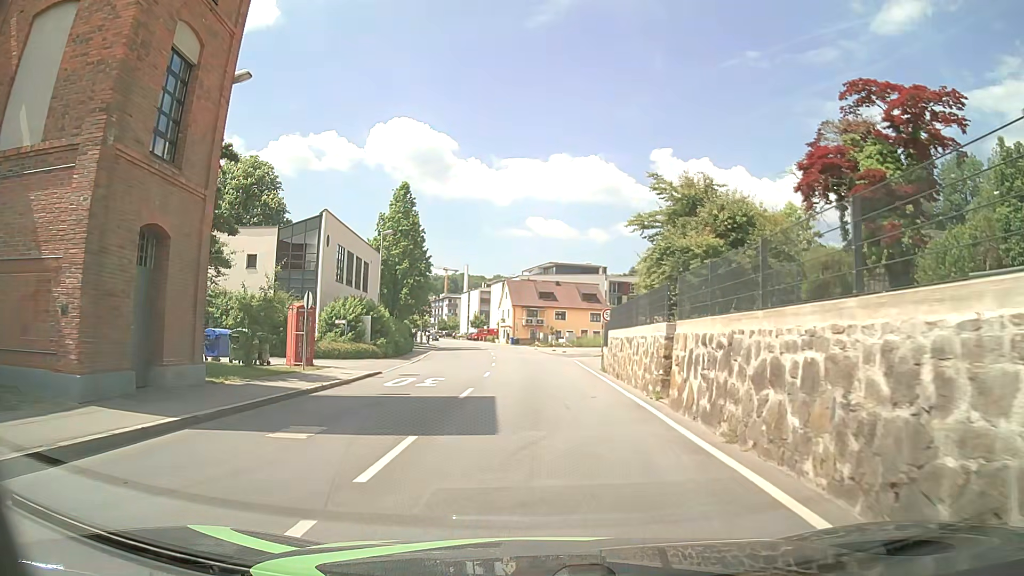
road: tertiary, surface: asphalt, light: Day
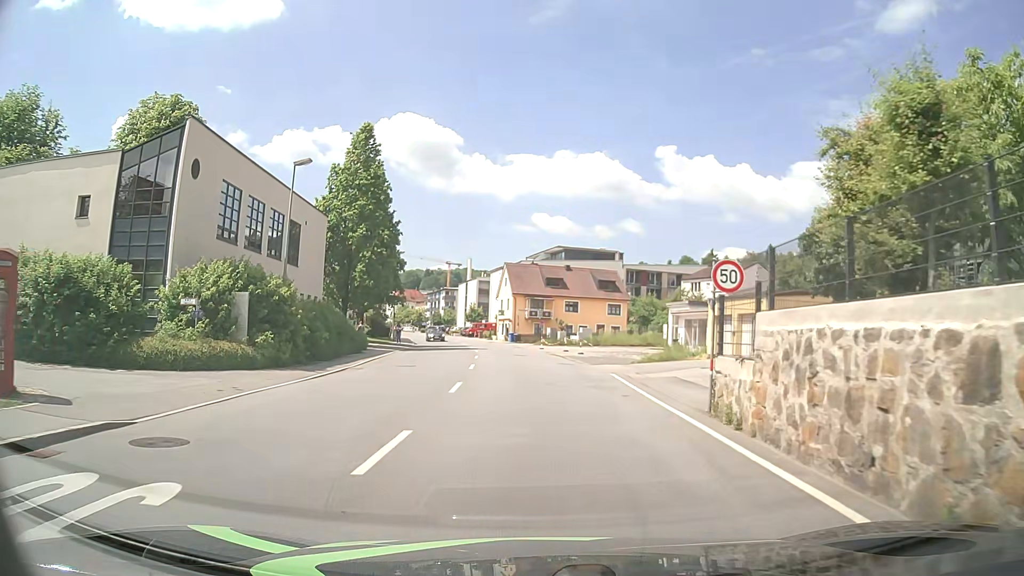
(-0.2, +18.0) m; -1°
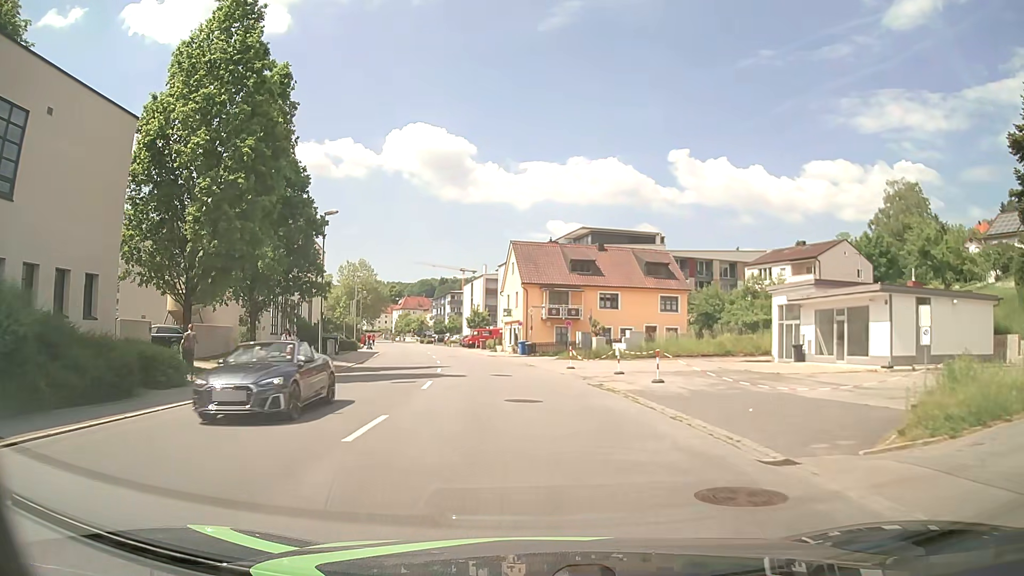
(+0.1, +25.2) m; -1°
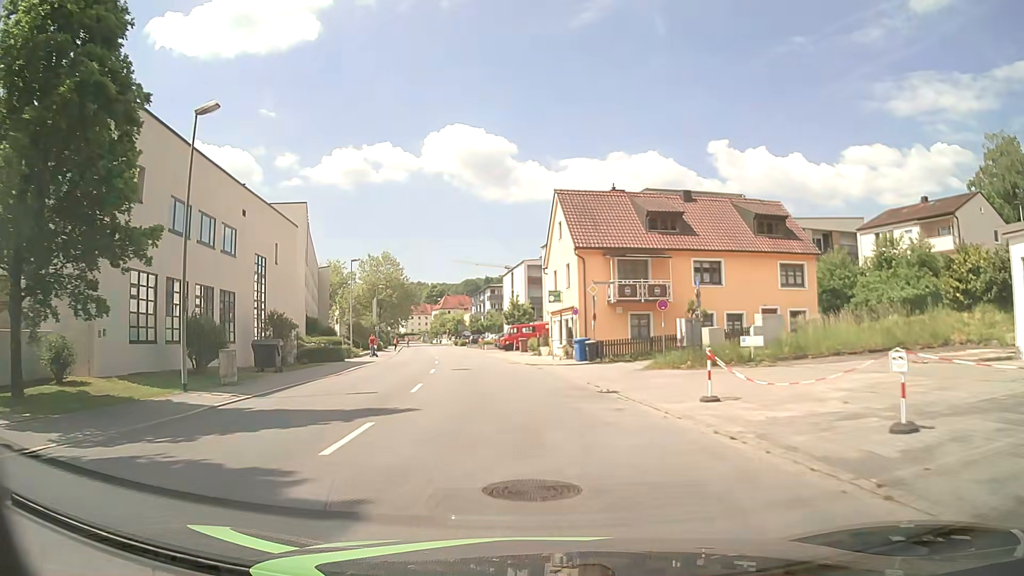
(-0.6, +19.4) m; -4°
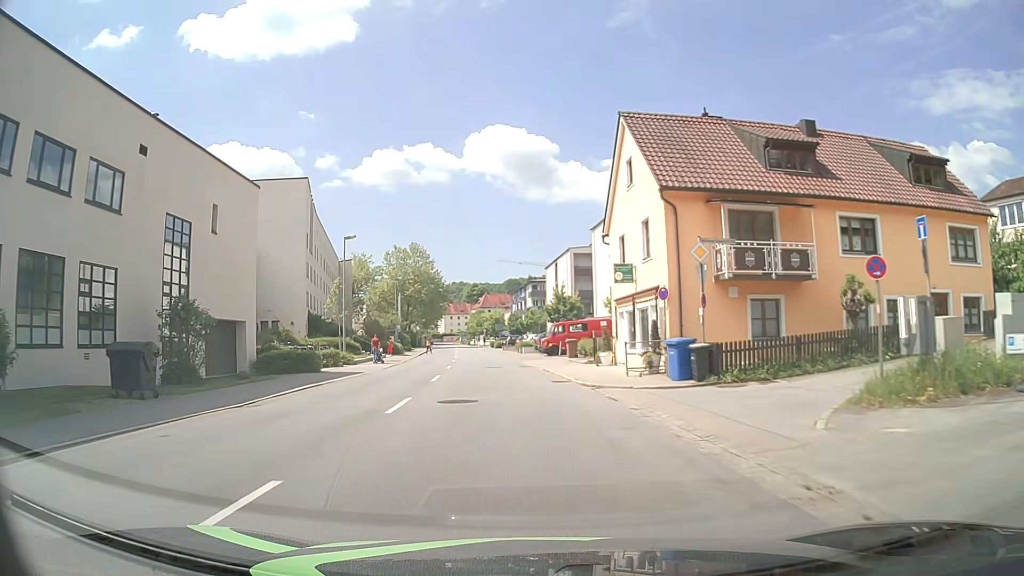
(-0.4, +13.7) m; -4°
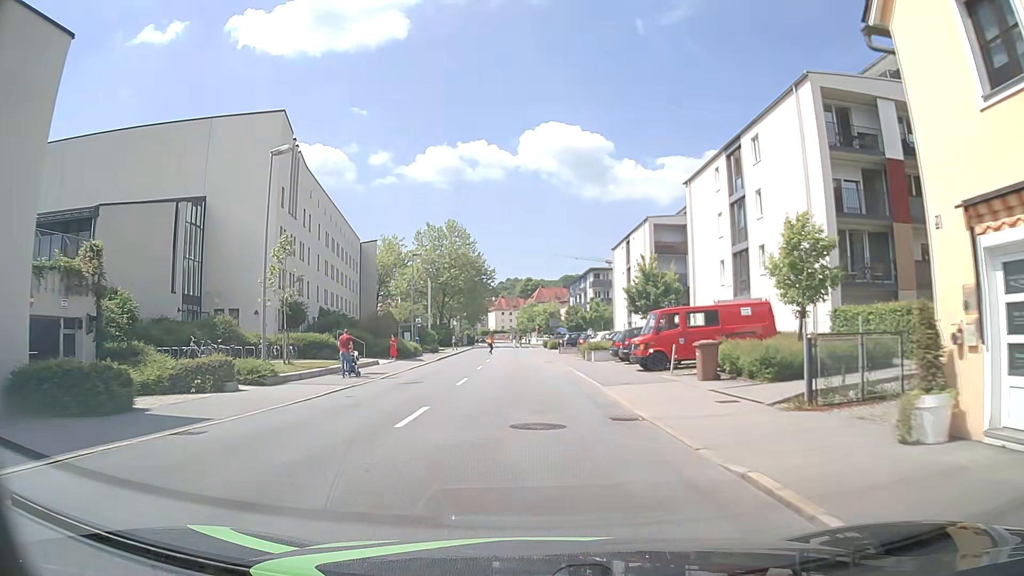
(-1.0, +20.4) m; -5°
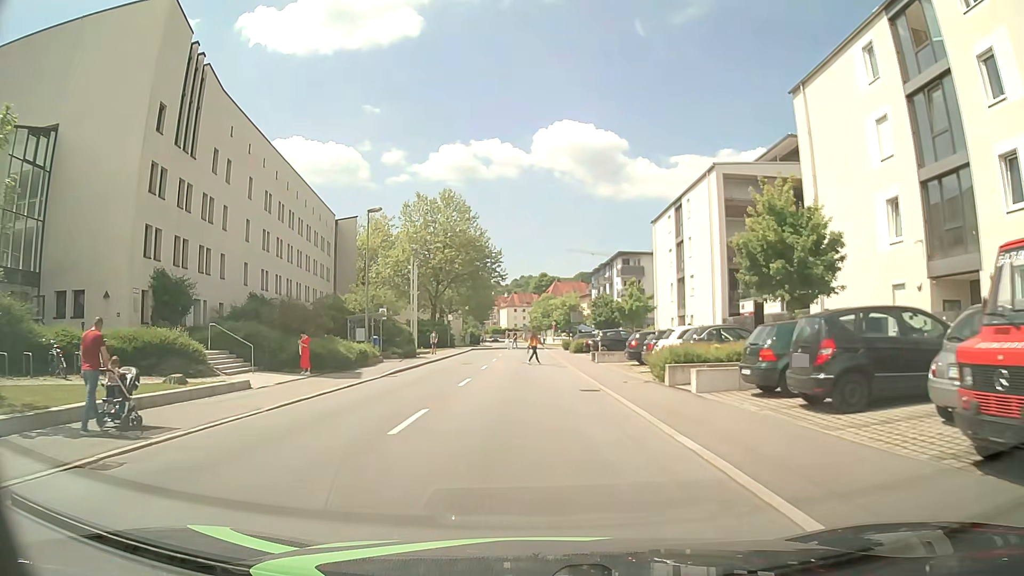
(-0.1, +18.9) m; 0°
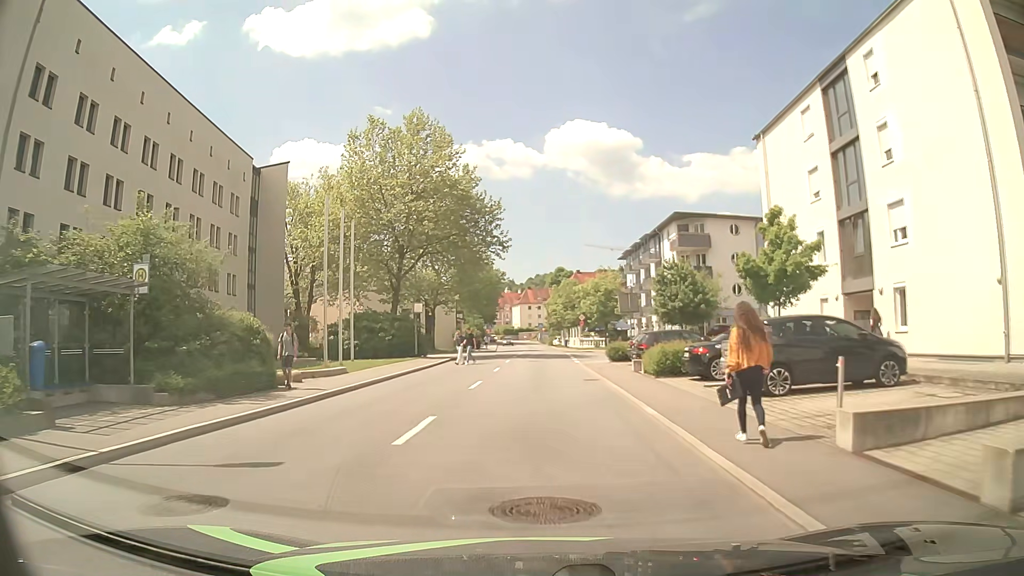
(-0.5, +27.7) m; -1°
(0, +10) (0, +20) (0, +30) (+2, +40) (+9, +46) (+19, +49) (+29, +52) (+38, +54) (+48, +56) (+58, +58) m
